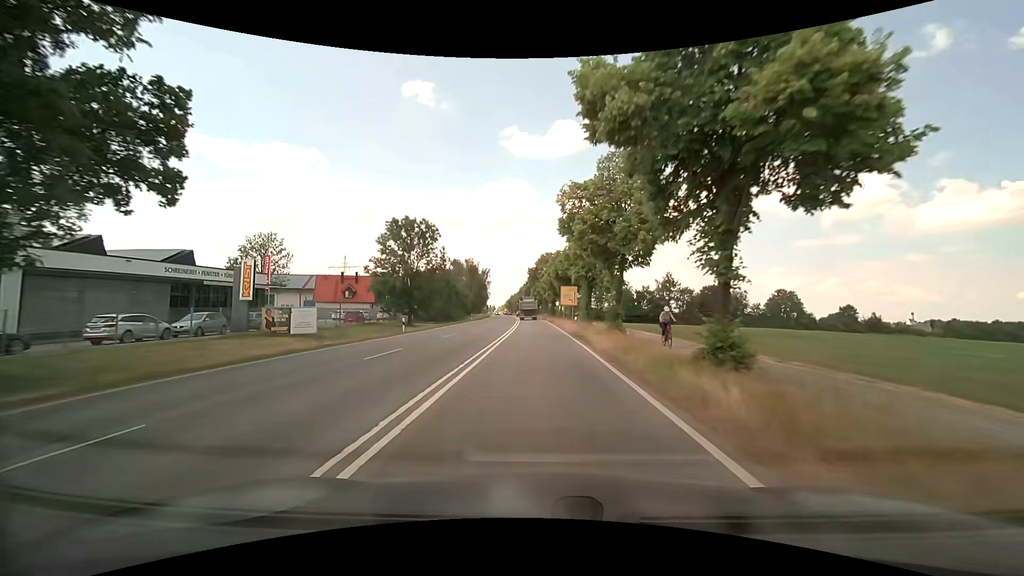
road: secondary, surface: asphalt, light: Day
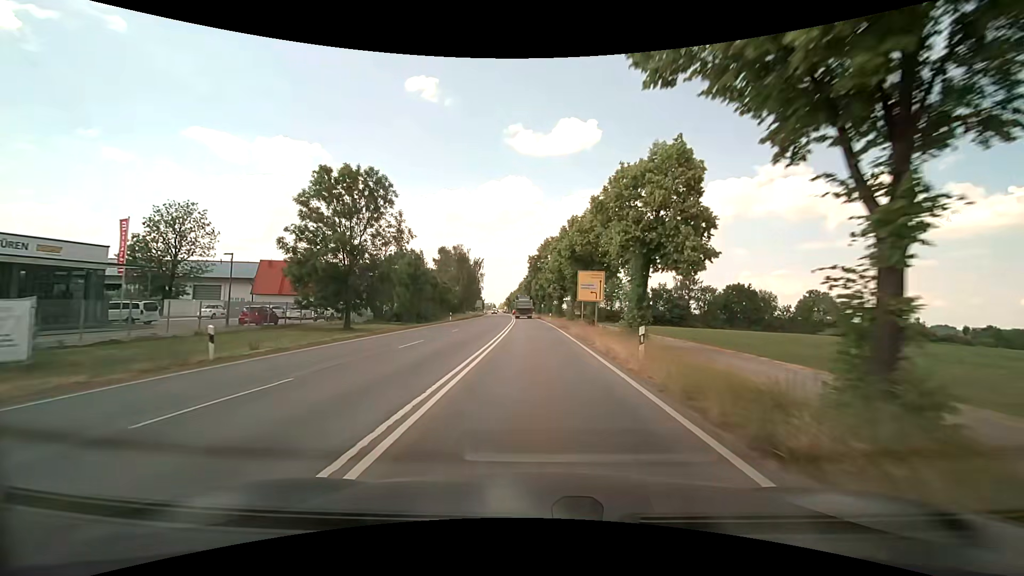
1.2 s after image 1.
(0.0, +20.3) m; 0°
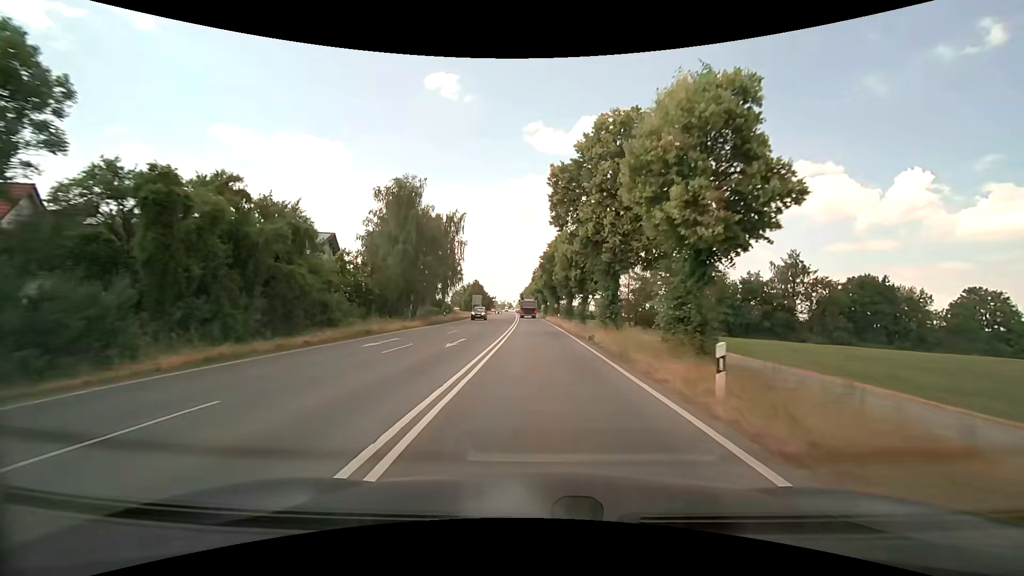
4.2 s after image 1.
(-0.9, +50.5) m; -3°
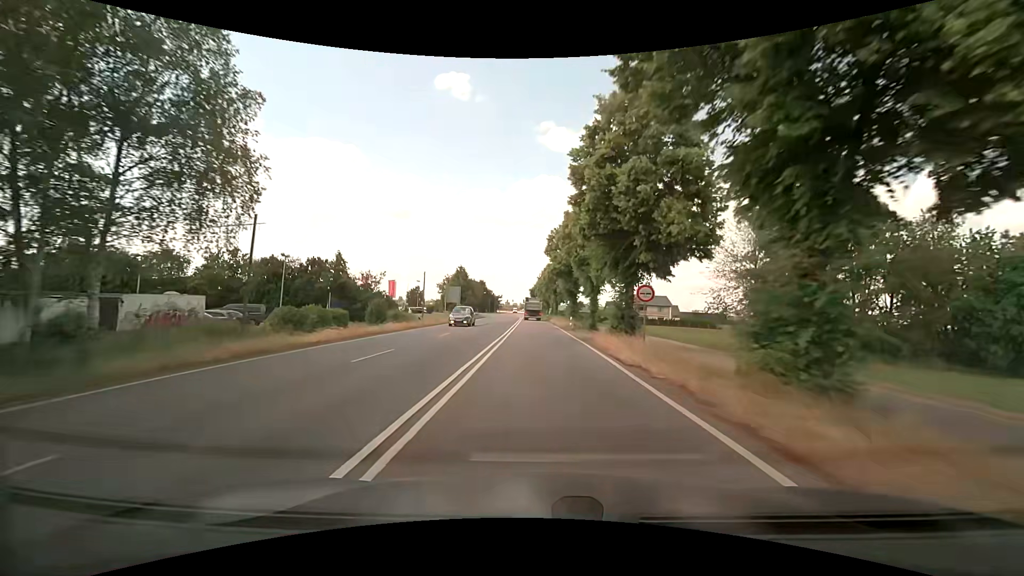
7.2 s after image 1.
(0.0, +50.4) m; -1°
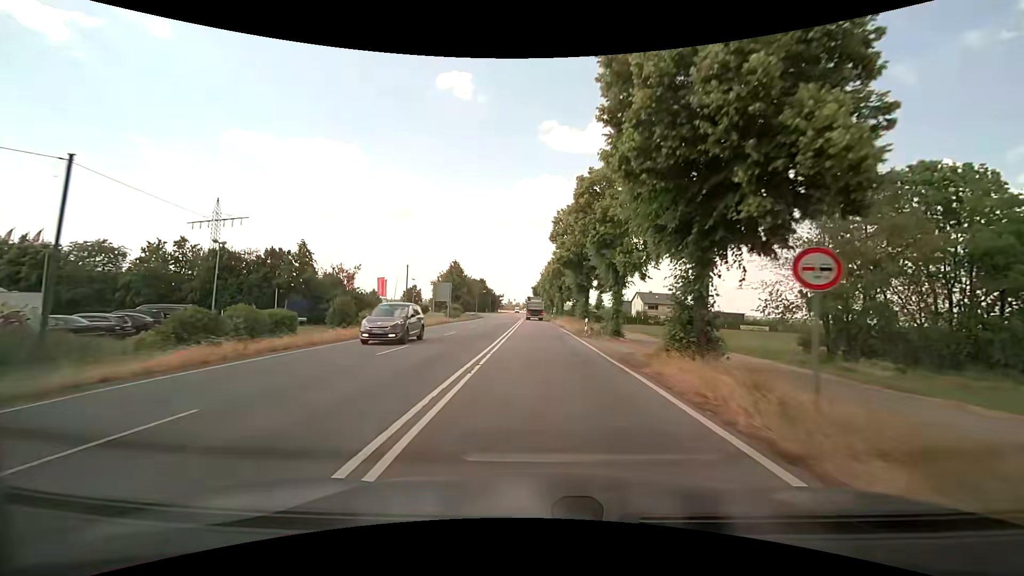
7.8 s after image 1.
(0.0, +9.9) m; 0°
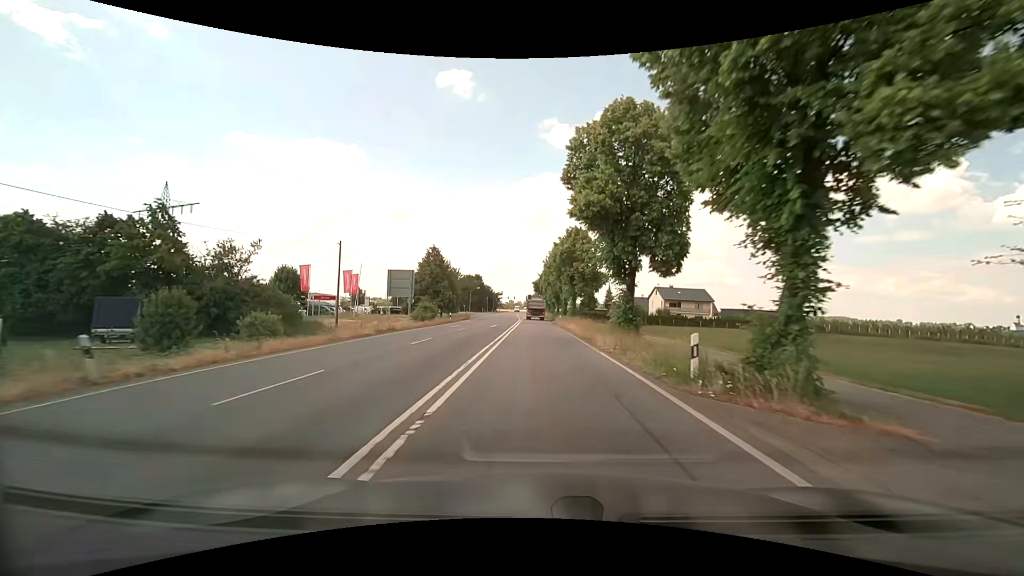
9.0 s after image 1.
(0.0, +19.4) m; 0°
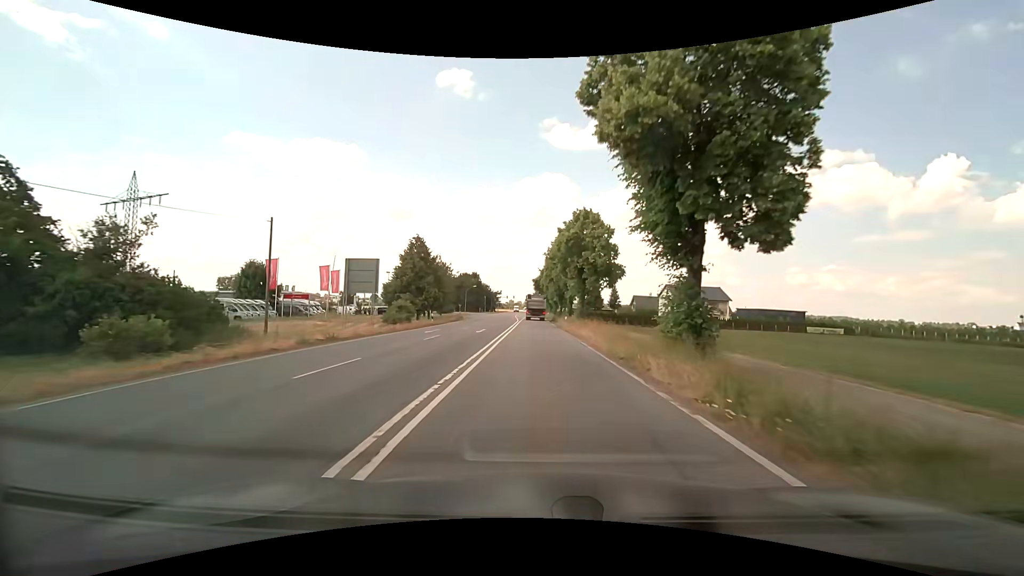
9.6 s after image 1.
(0.0, +9.5) m; 0°
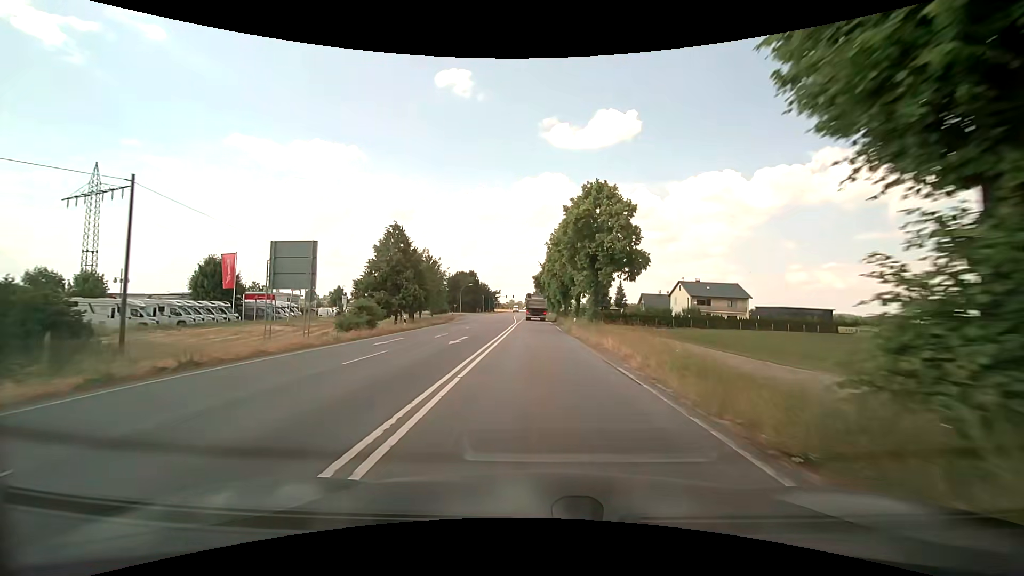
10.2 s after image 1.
(0.0, +9.3) m; 0°
(0, +10) (0, +20) (0, +30) (0, +40) (0, +50) (0, +60) (0, +70) (0, +80) (0, +90) (0, +100) m
